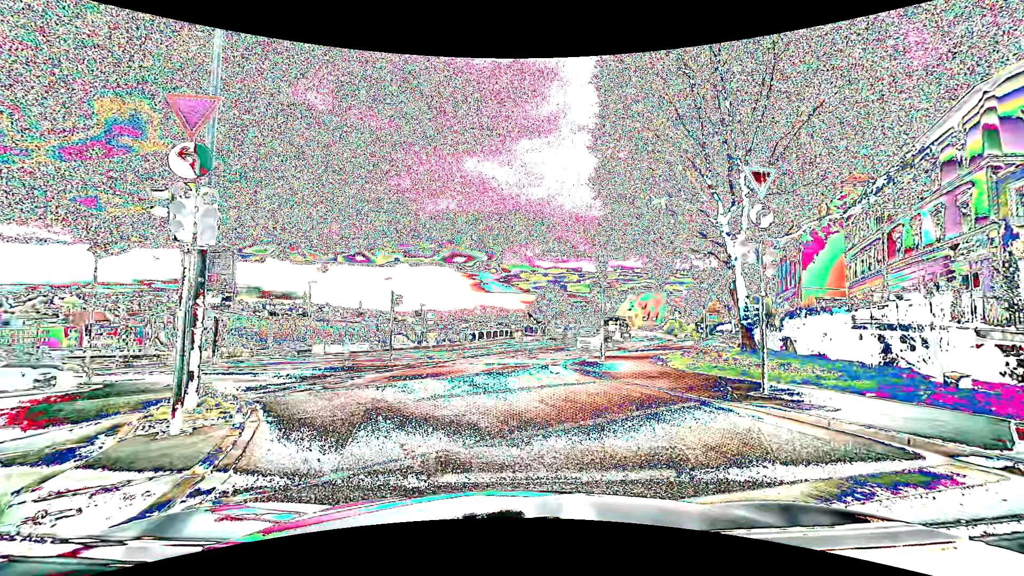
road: primary_link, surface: asphalt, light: Day
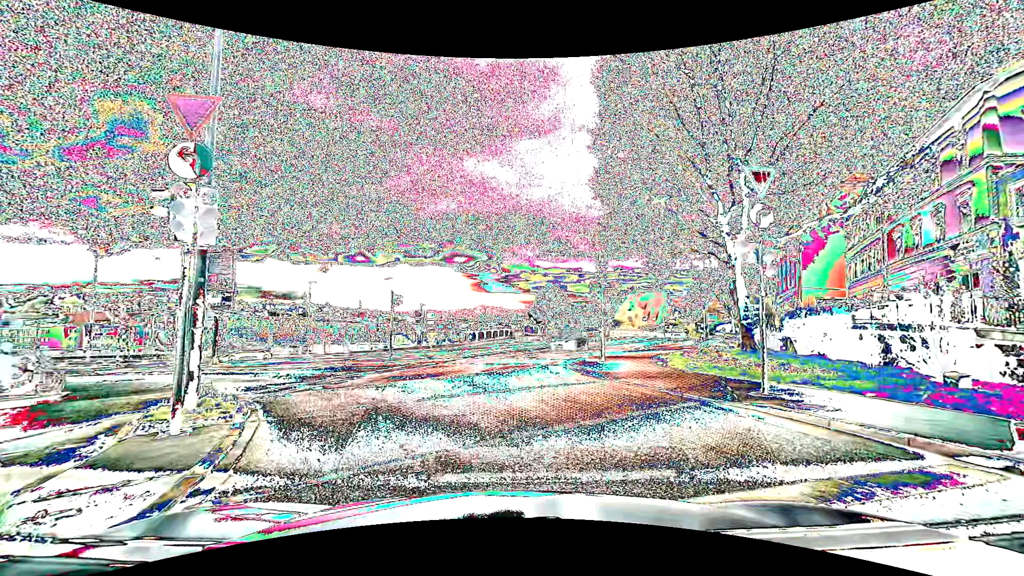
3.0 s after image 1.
(0.0, 0.0) m; 0°
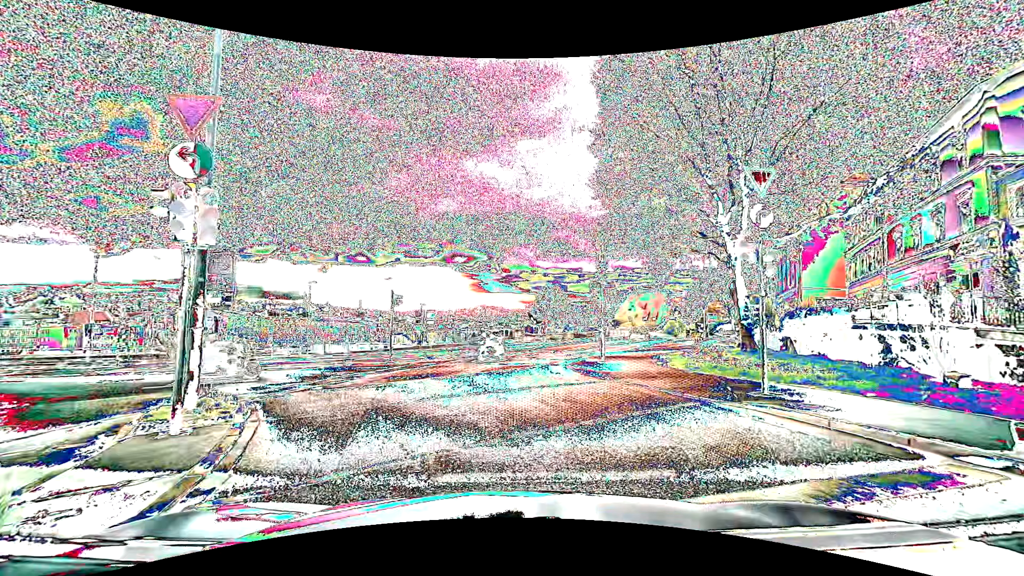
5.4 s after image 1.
(0.0, 0.0) m; 0°
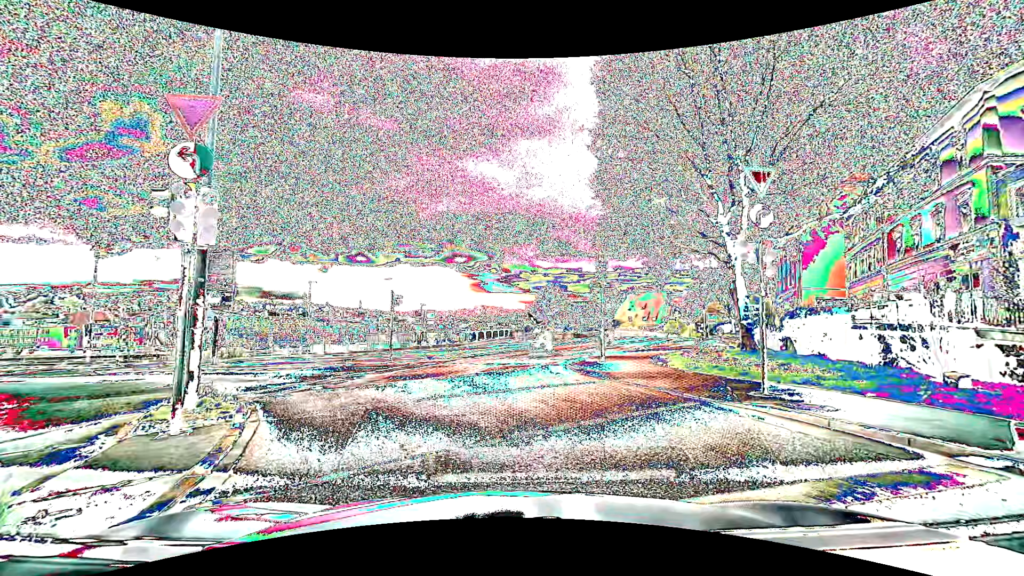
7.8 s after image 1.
(0.0, 0.0) m; 0°
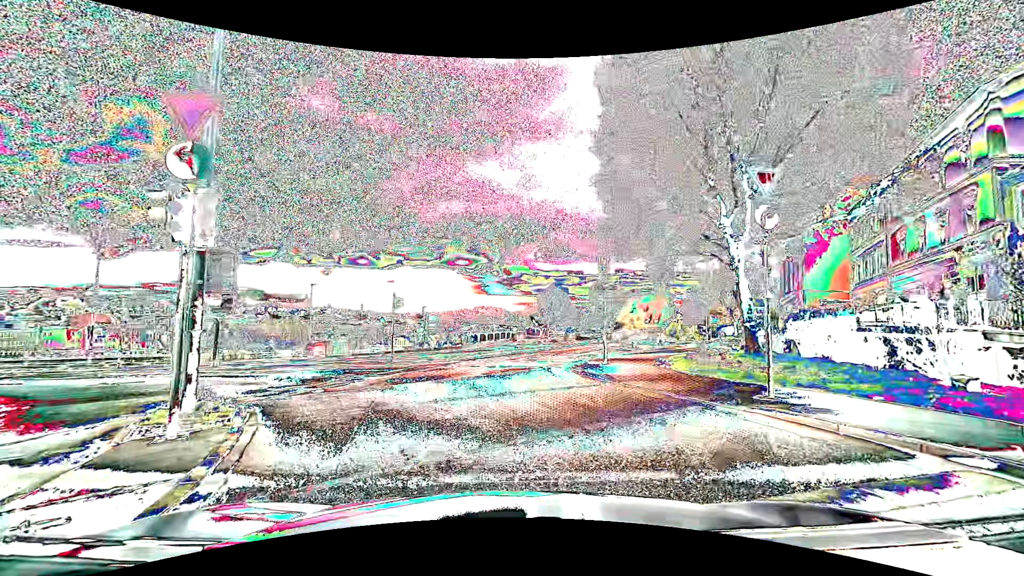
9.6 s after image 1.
(0.0, +0.1) m; 0°
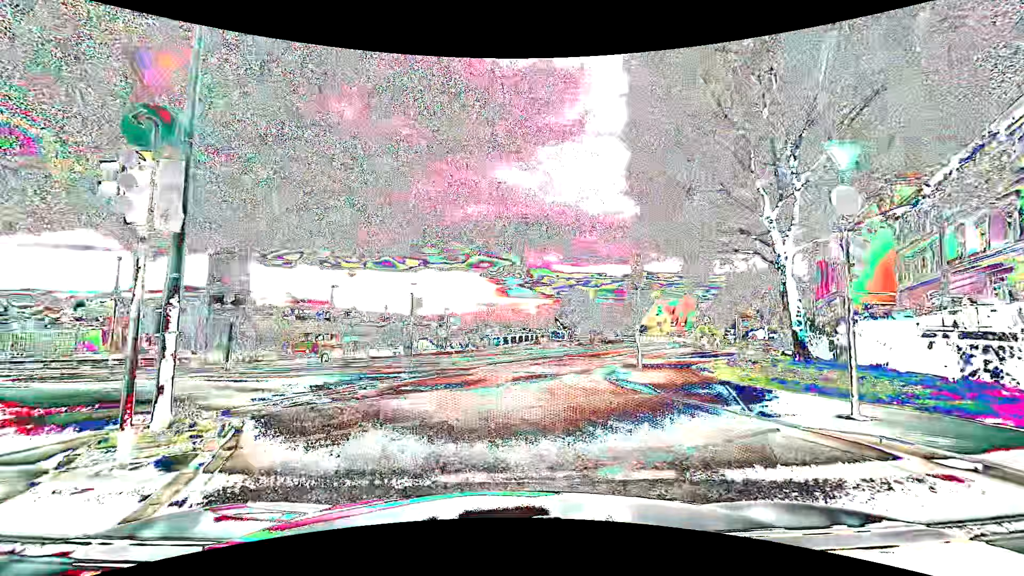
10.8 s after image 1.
(0.0, +1.7) m; -4°
